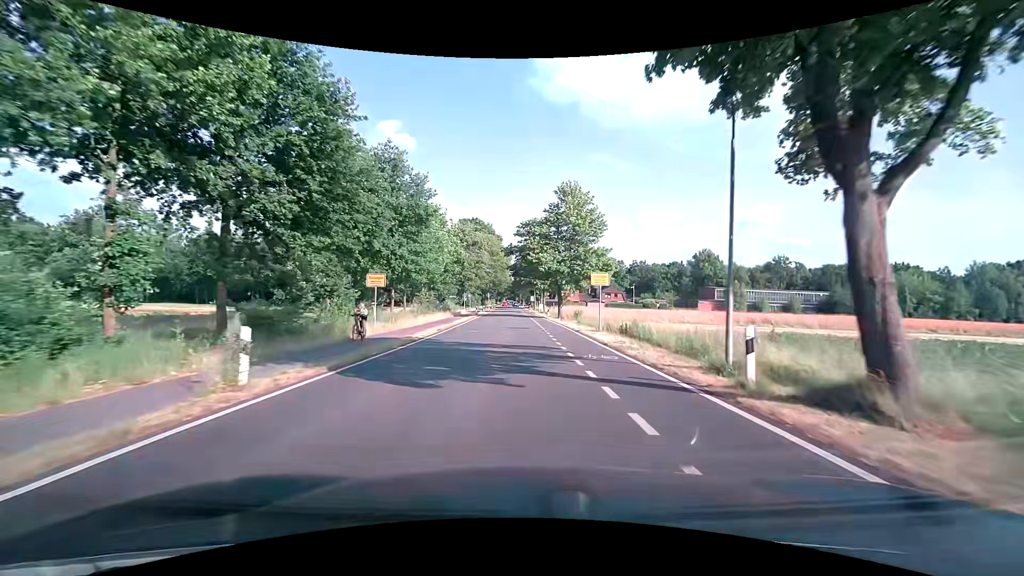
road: tertiary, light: Day
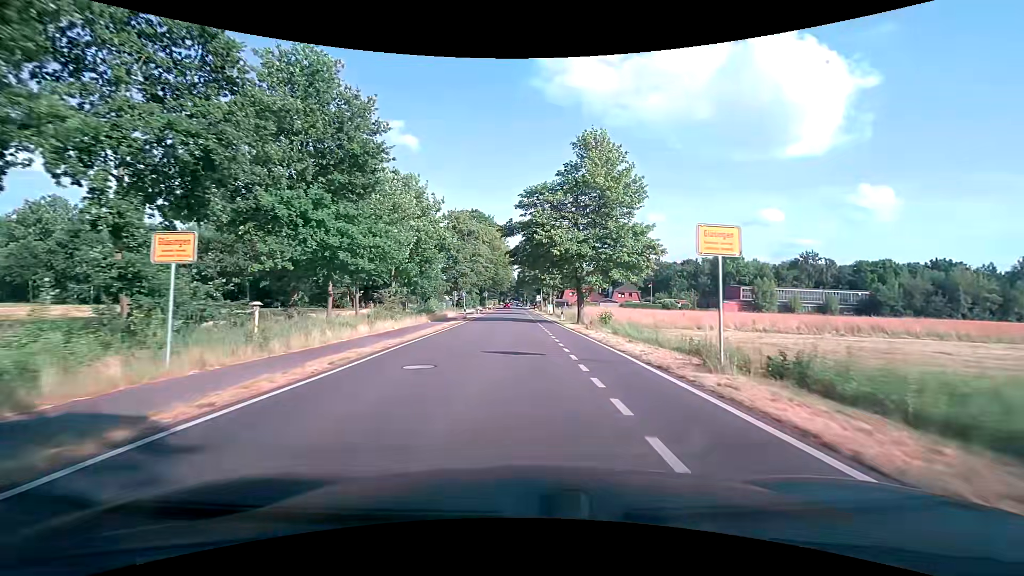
(0.0, +15.2) m; 0°
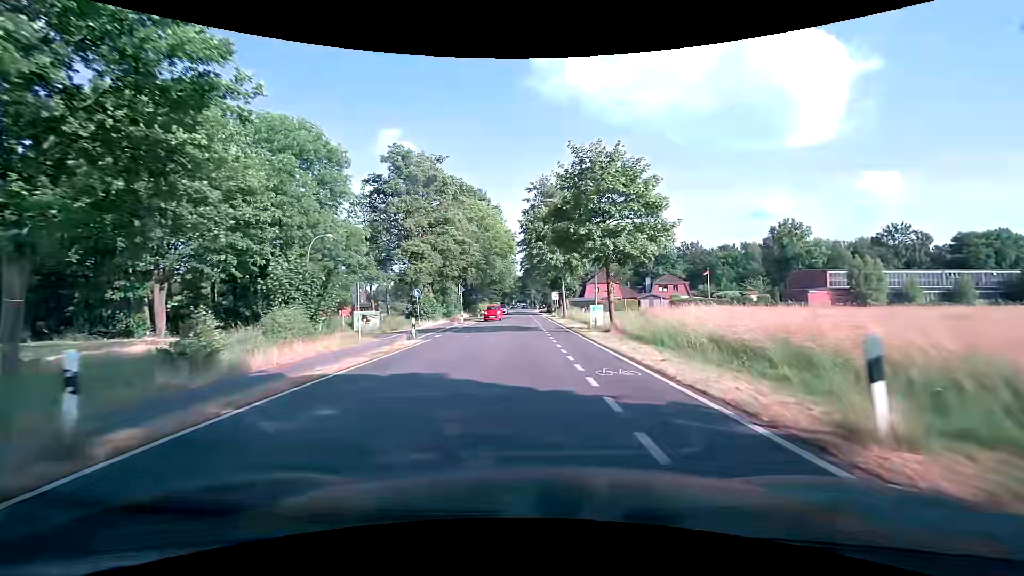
(-0.5, +37.9) m; -1°
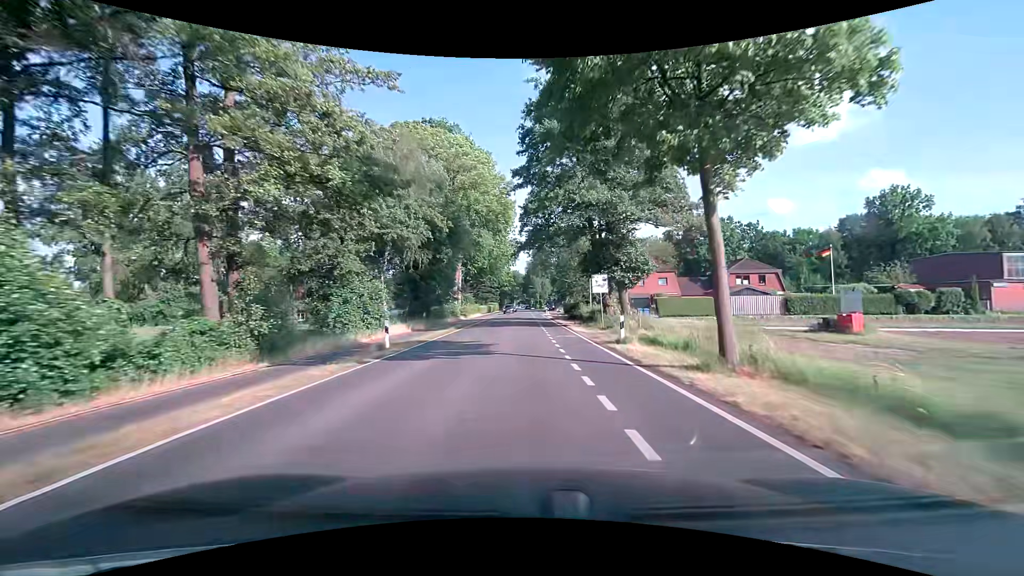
(-0.4, +38.1) m; 0°
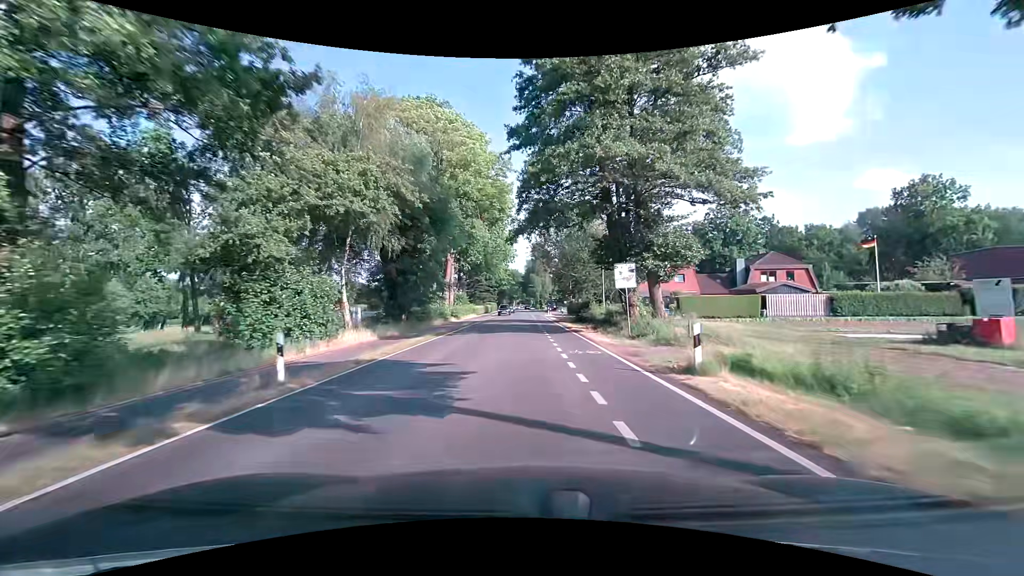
(0.0, +7.6) m; 0°
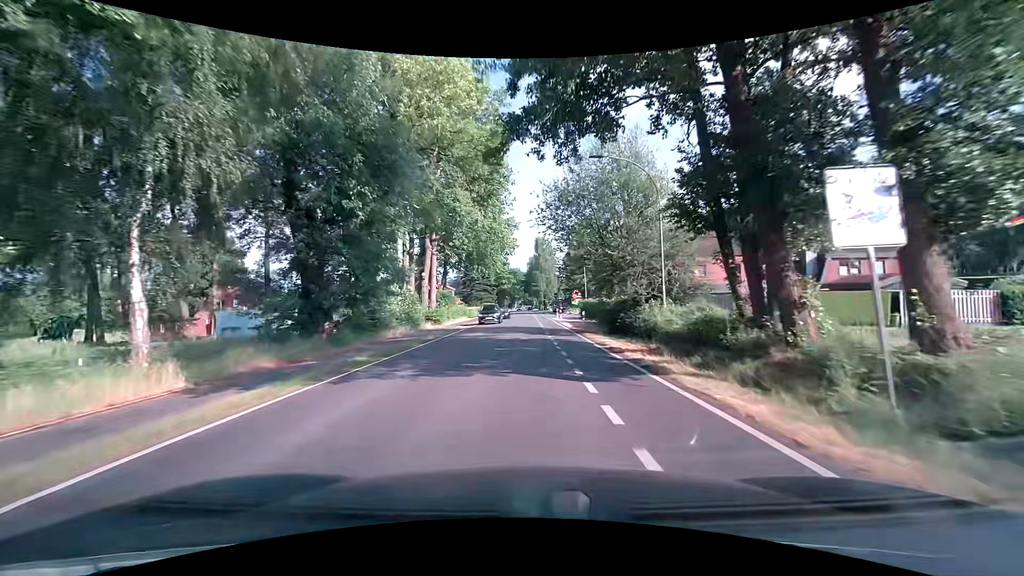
(0.0, +15.2) m; 0°
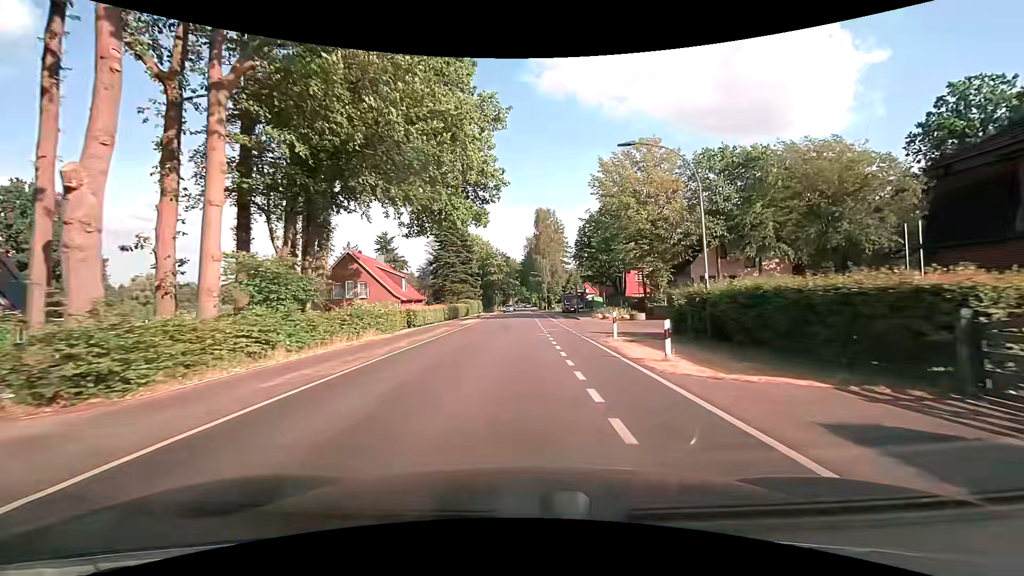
(-0.2, +38.1) m; 0°
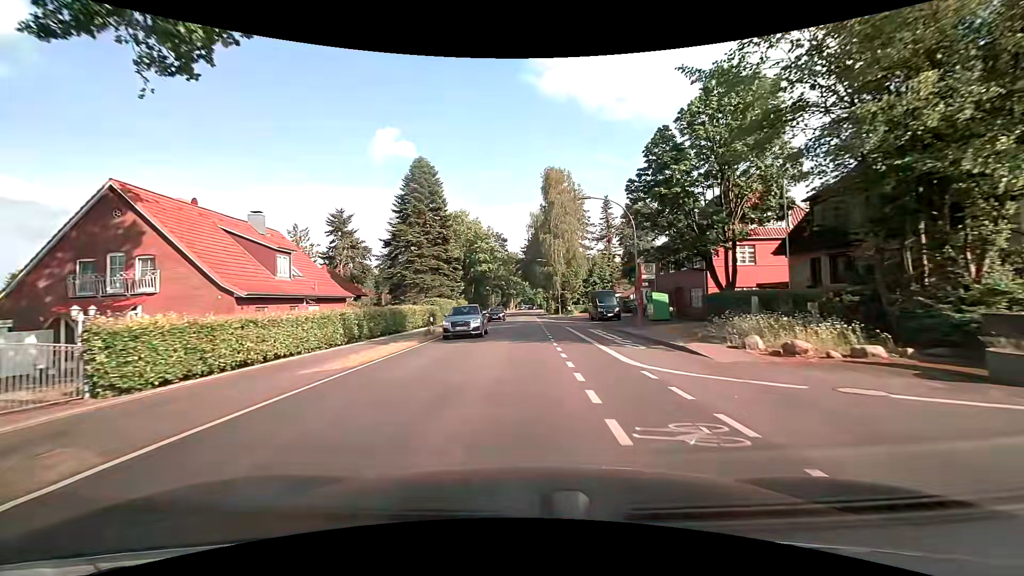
(+0.1, +30.5) m; 0°
(0, +10) (0, +20) (0, +30) (0, +40) (0, +50) (0, +60) (0, +70) (0, +80) (0, +90) (0, +100) m
